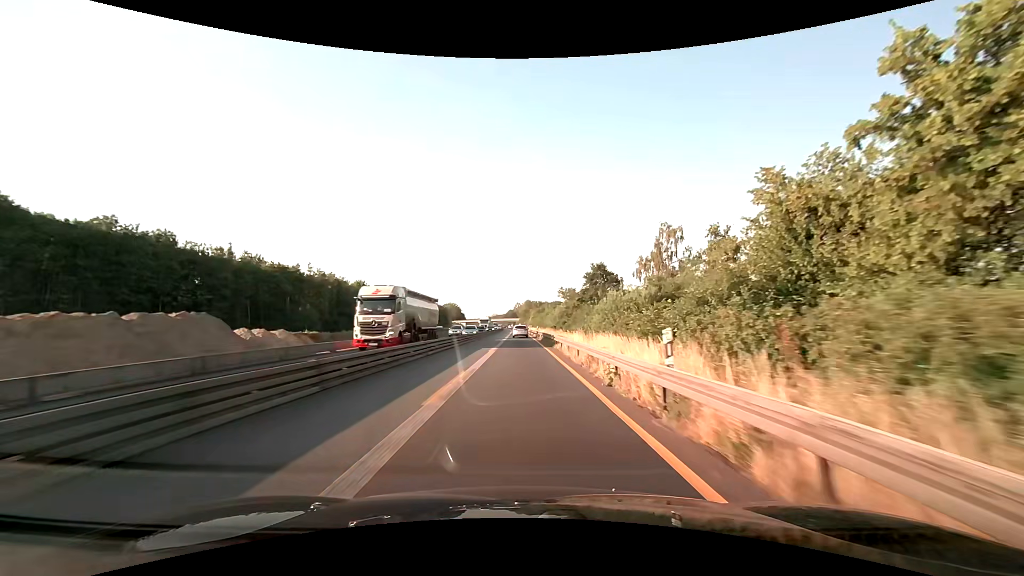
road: motorway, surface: asphalt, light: Day
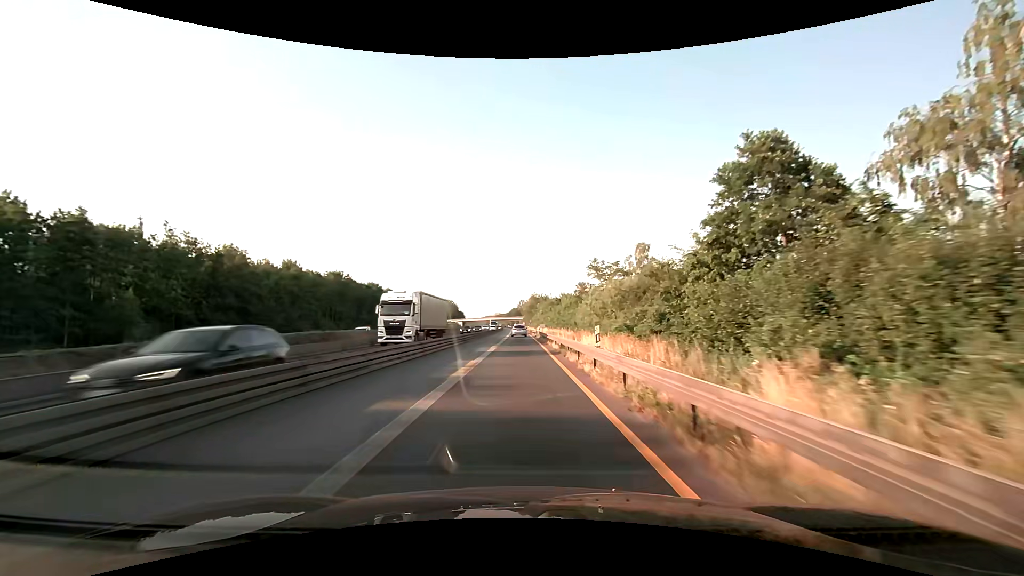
(-0.2, +49.9) m; -1°
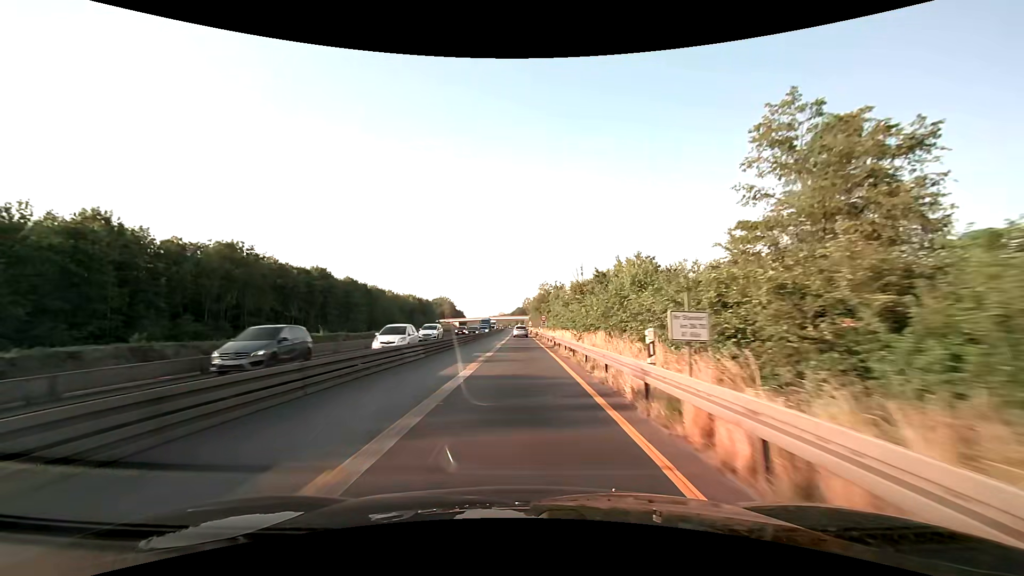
(-0.3, +49.9) m; -1°
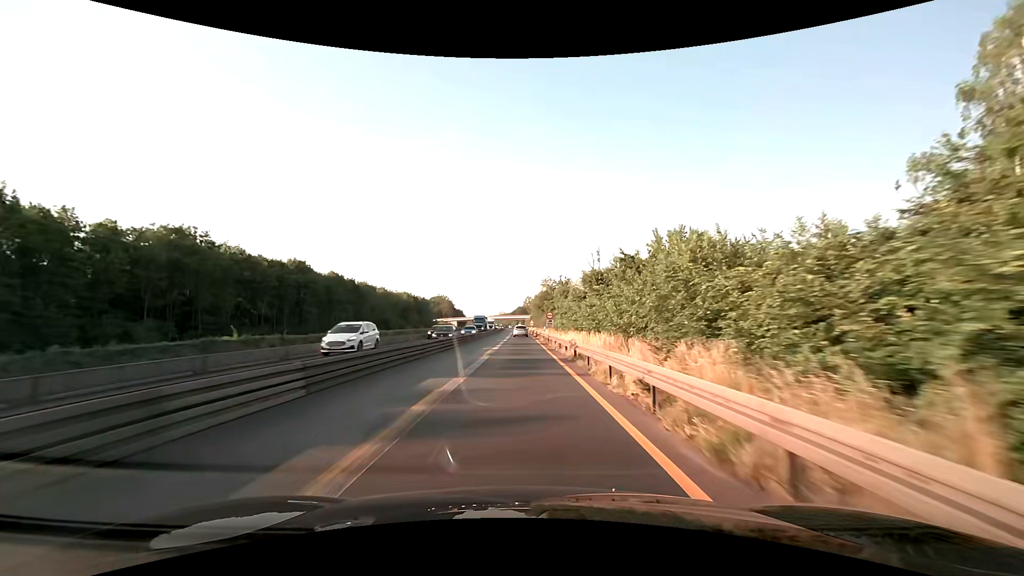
(0.0, +12.5) m; 0°
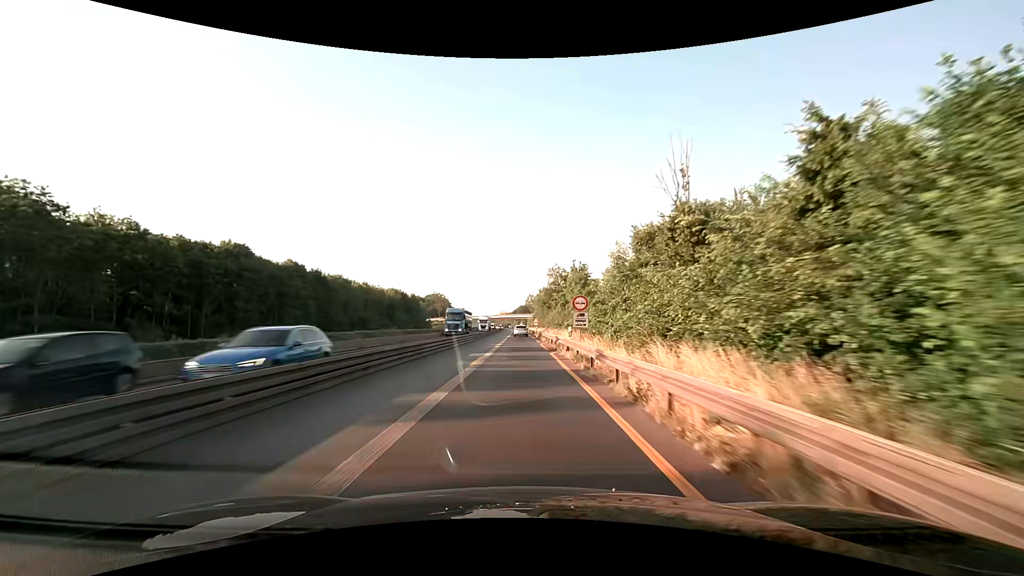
(0.0, +25.0) m; 0°
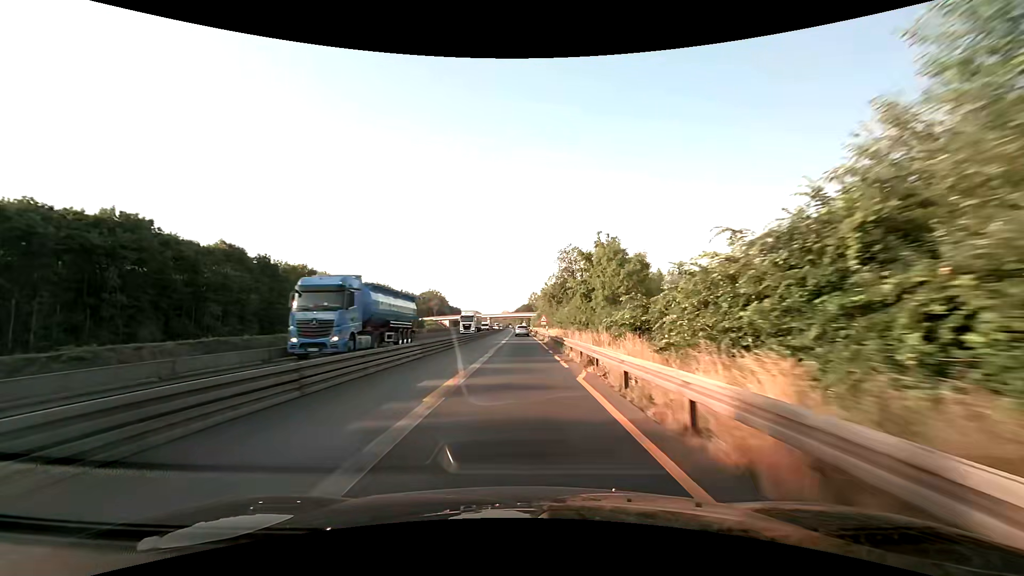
(-0.1, +25.0) m; 0°
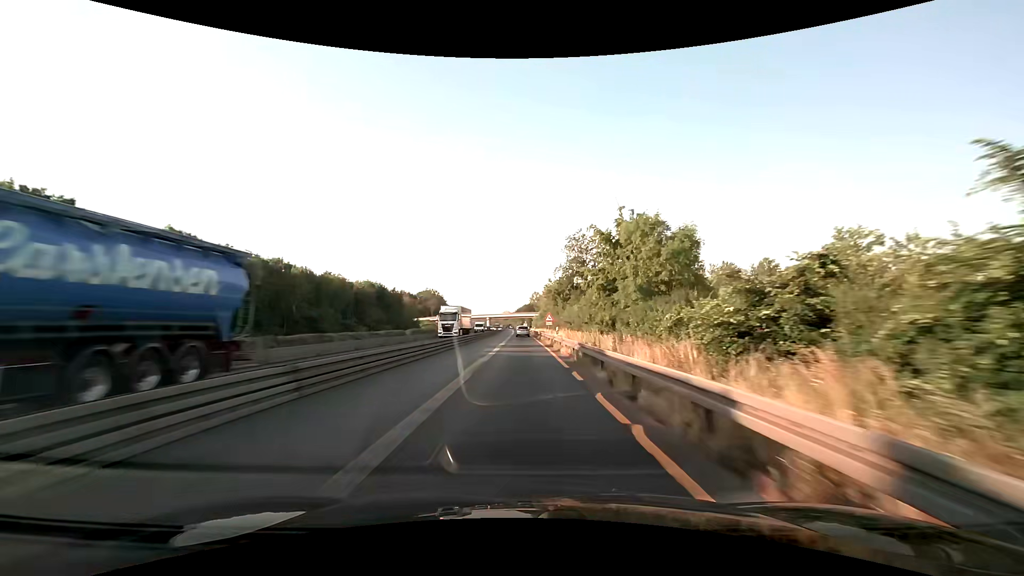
(0.0, +12.5) m; 0°
